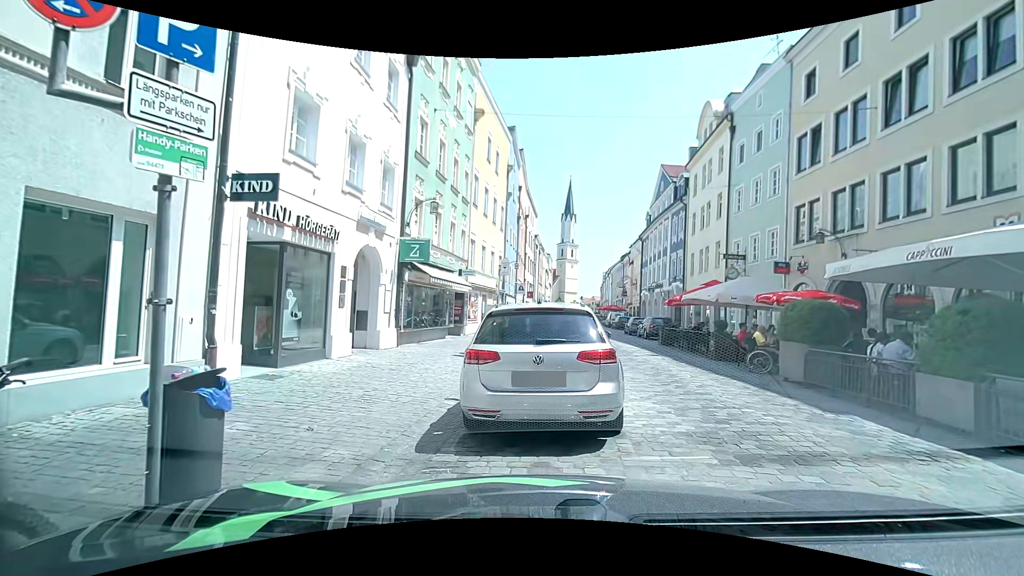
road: residential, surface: sett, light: Day
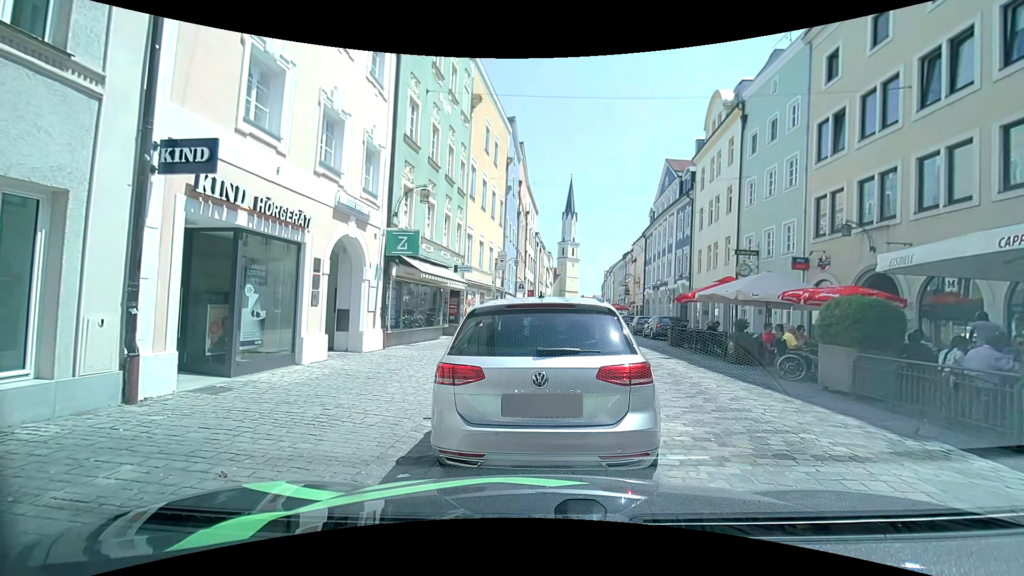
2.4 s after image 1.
(0.0, +1.5) m; 0°
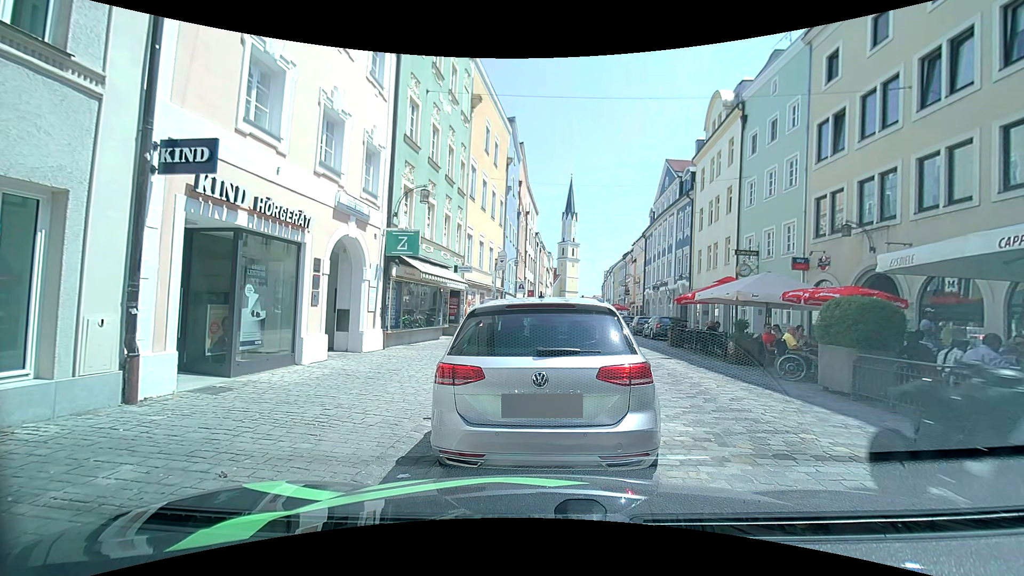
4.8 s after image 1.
(0.0, +0.1) m; 0°
